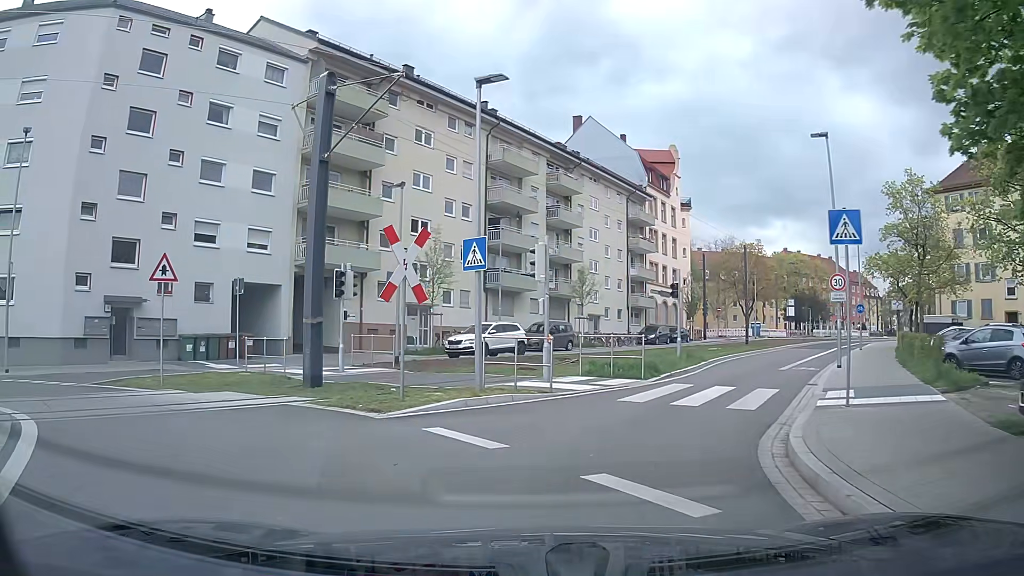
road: secondary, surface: asphalt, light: Day
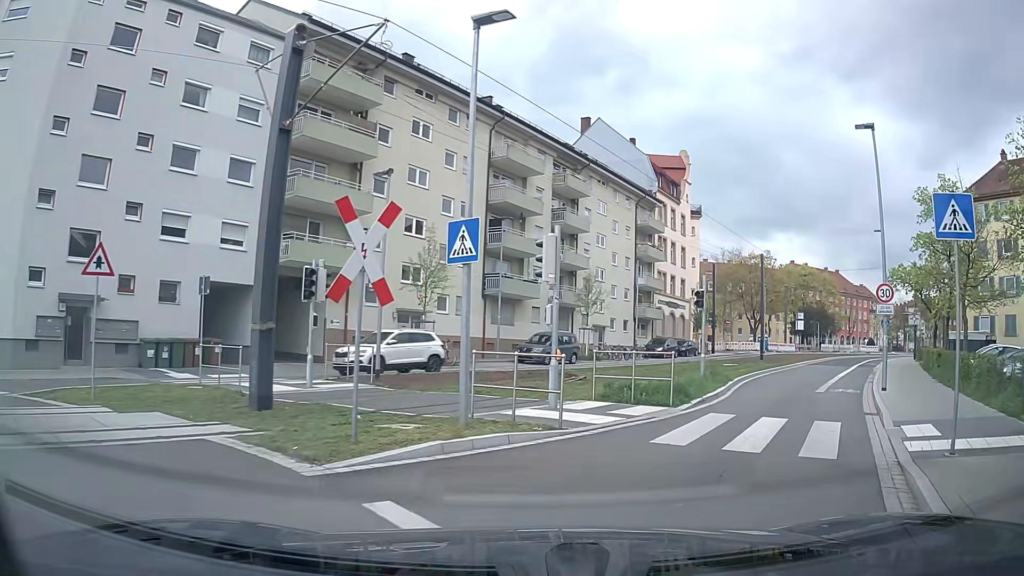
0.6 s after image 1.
(-0.1, +3.2) m; 0°
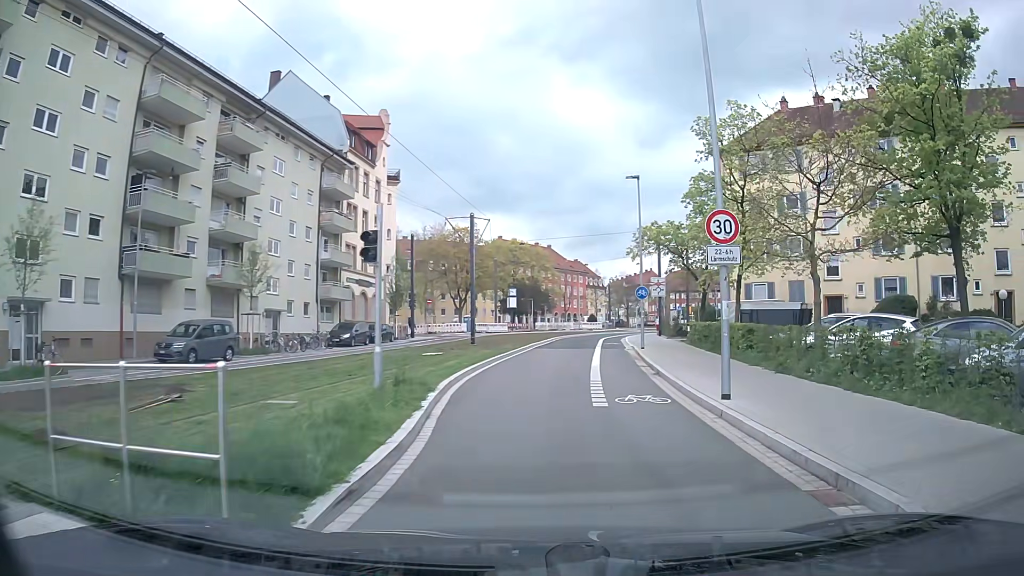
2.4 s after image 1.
(+2.0, +9.3) m; +26°
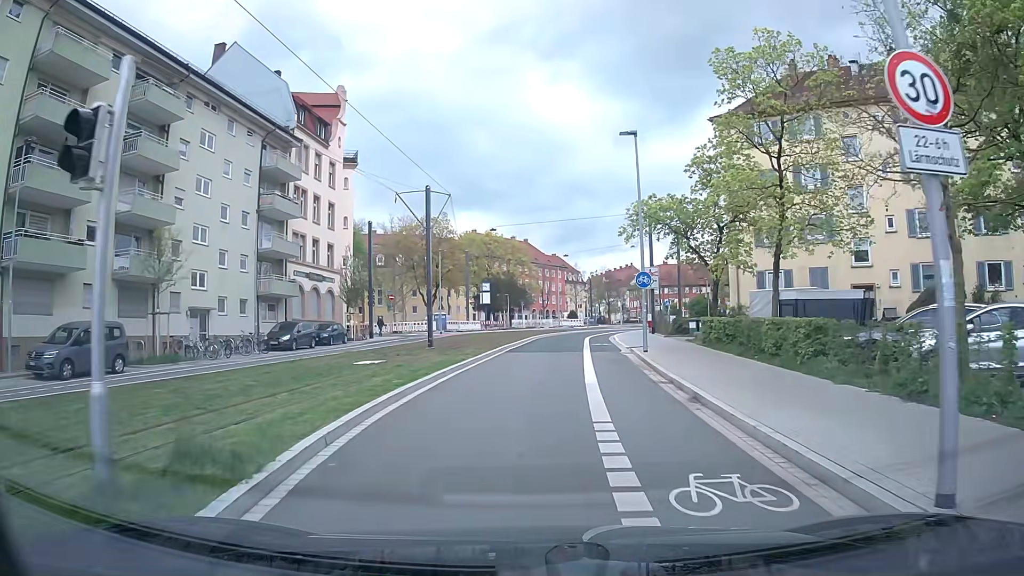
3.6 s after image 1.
(+0.2, +7.2) m; +1°
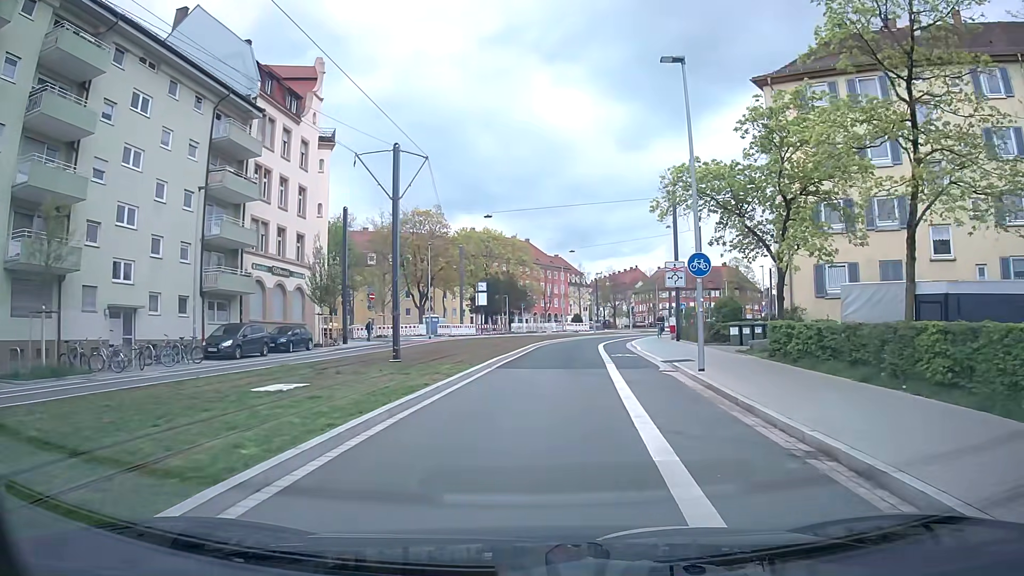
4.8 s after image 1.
(0.0, +7.9) m; 0°
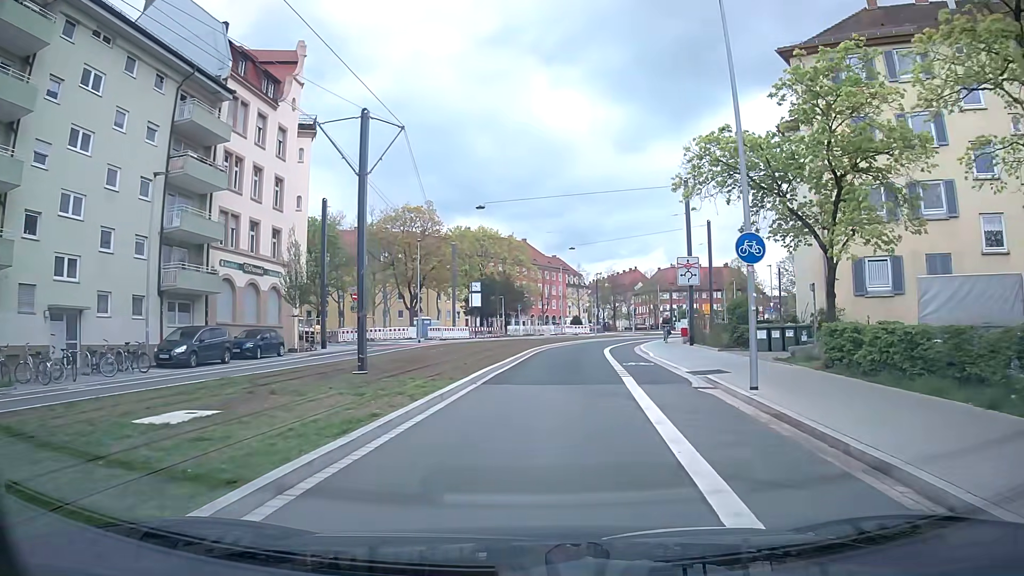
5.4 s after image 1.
(0.0, +4.2) m; 0°
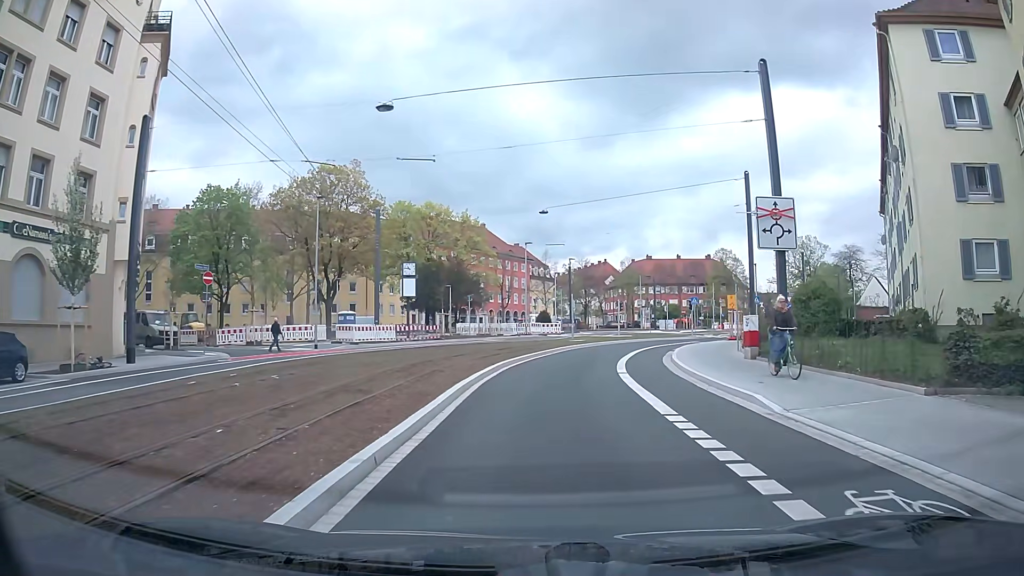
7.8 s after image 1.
(+0.4, +18.0) m; +3°
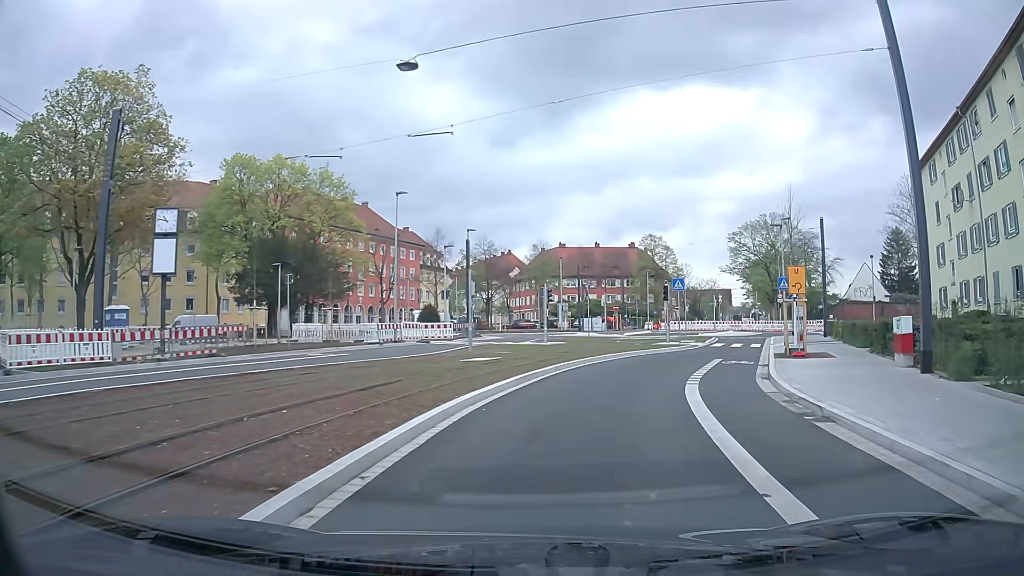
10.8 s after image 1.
(+1.3, +23.0) m; +9°
(+1, +10) (+3, +20) (+8, +29) (+11, +38) (+15, +47) (+21, +55) (+22, +65) (+15, +71) (+5, +71) (-5, +69) m
